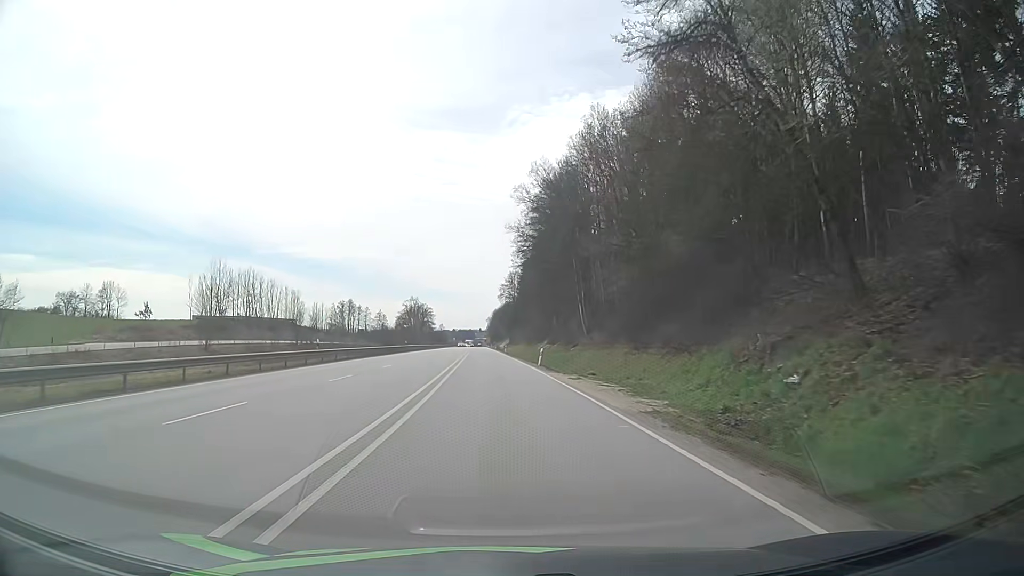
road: primary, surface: asphalt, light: Day
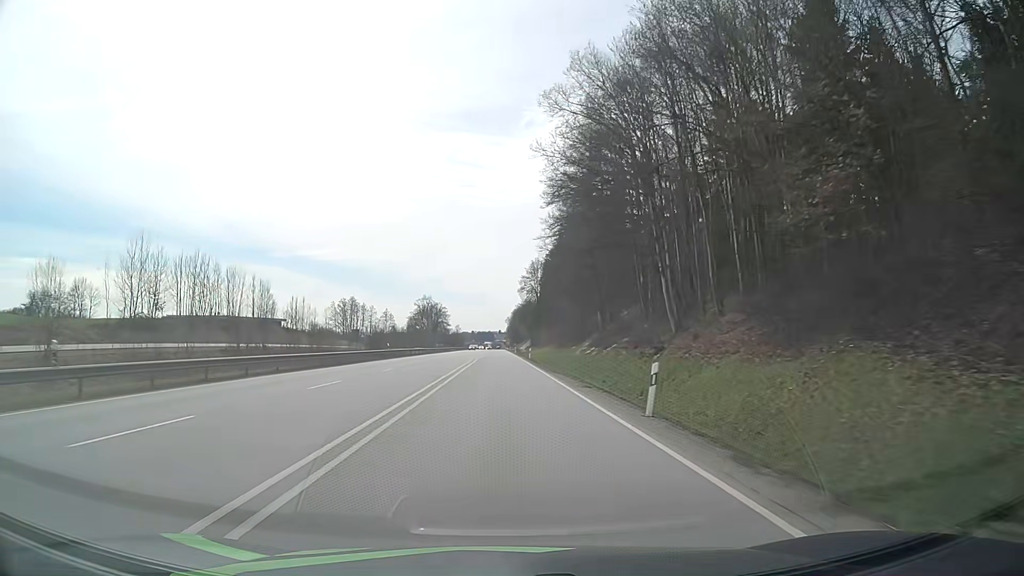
(-0.5, +26.7) m; -2°
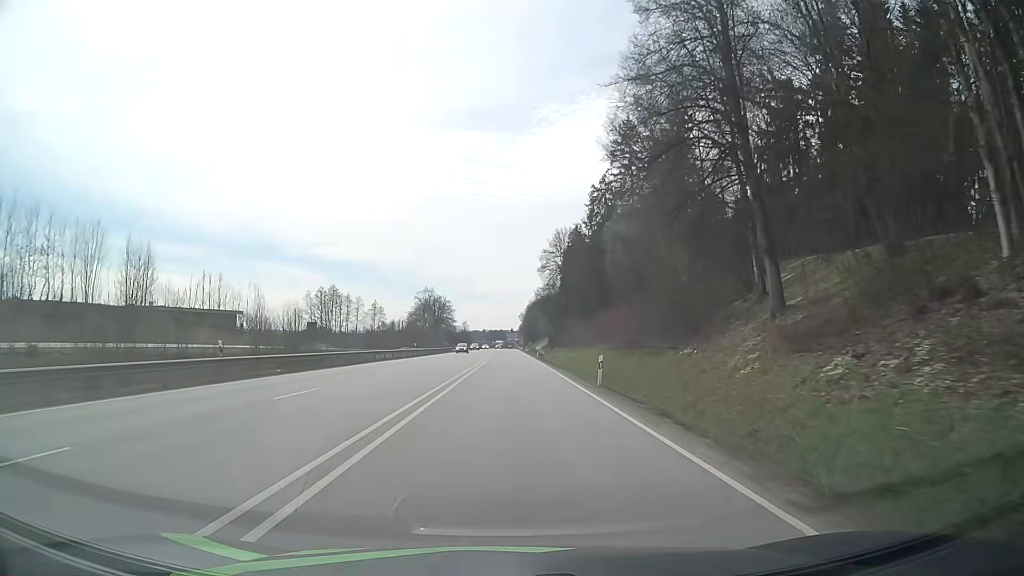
(-0.6, +40.4) m; -1°
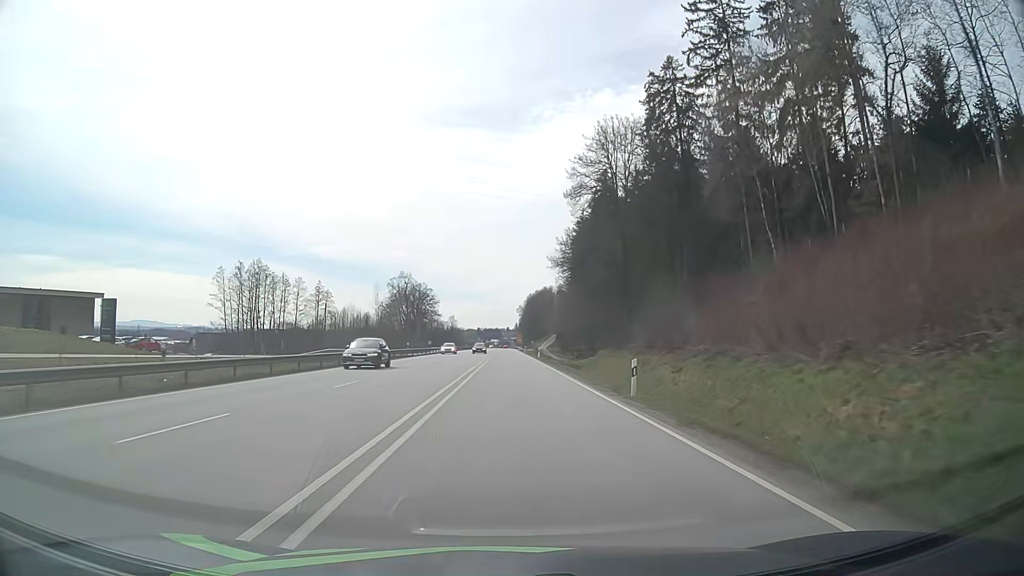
(0.0, +55.2) m; +1°
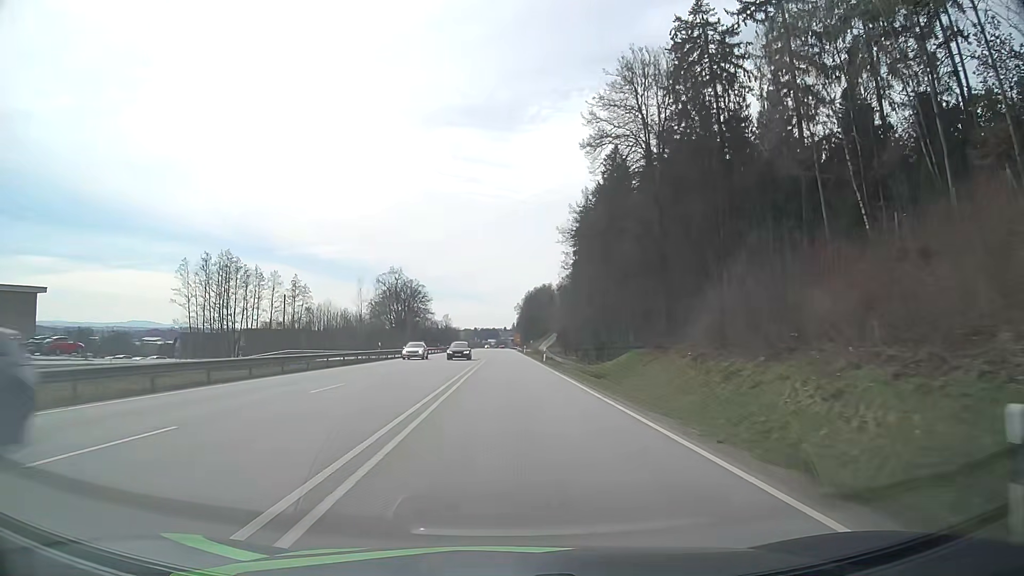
(0.0, +14.1) m; 0°
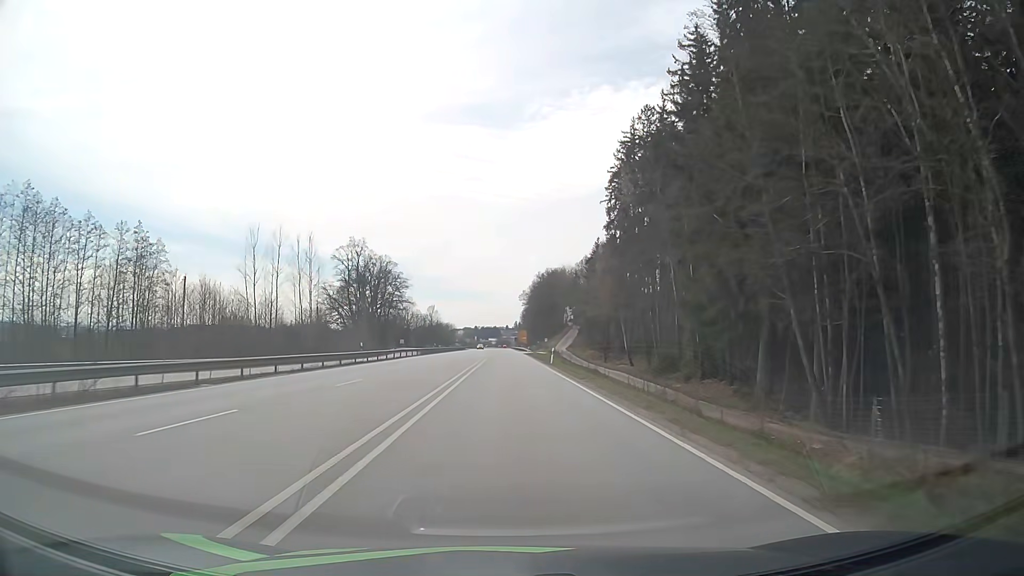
(0.0, +57.2) m; 0°
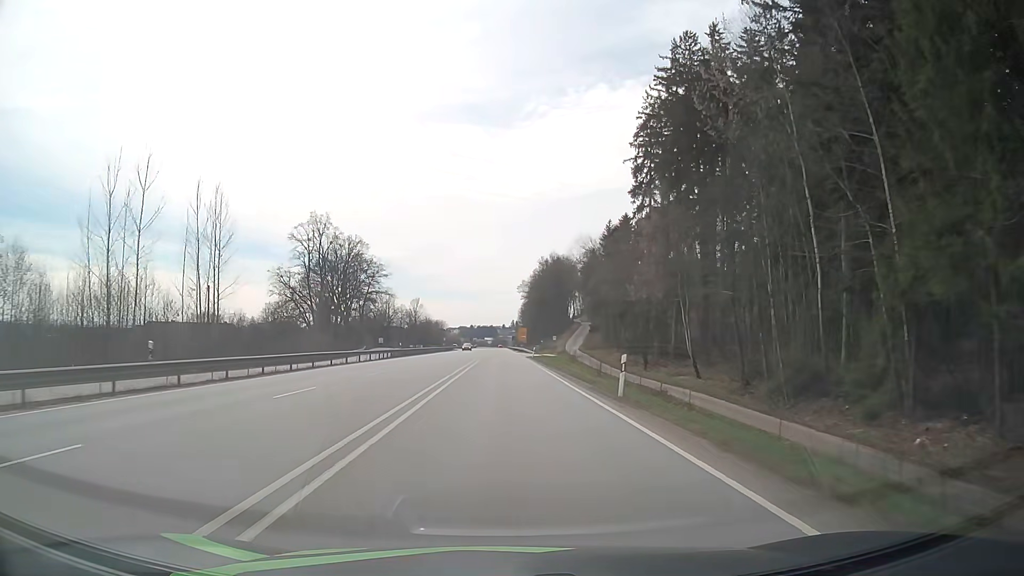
(+0.1, +29.1) m; 0°
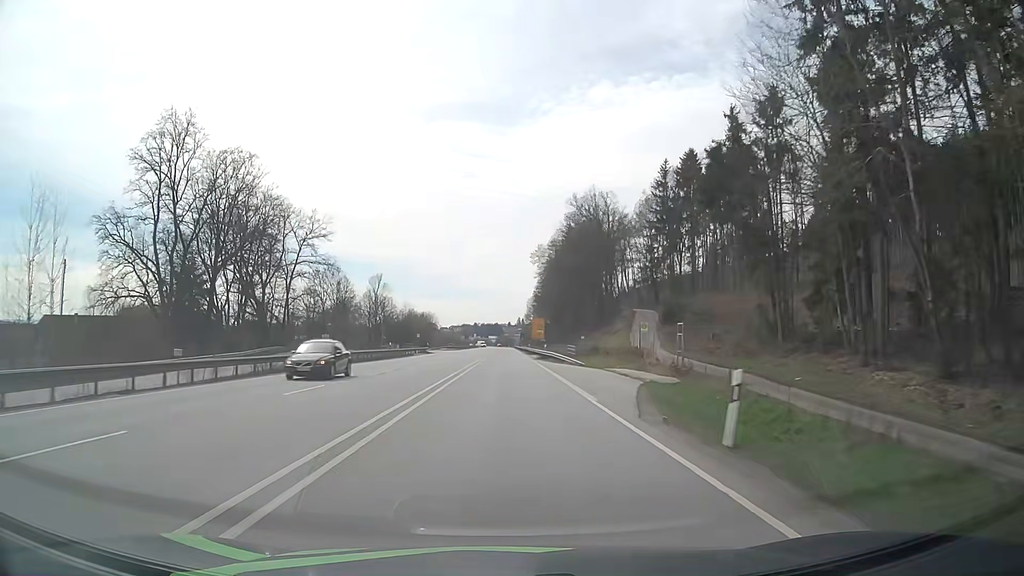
(-0.1, +58.9) m; 0°
(0, +10) (0, +20) (0, +30) (0, +40) (0, +50) (0, +60) (0, +70) (0, +80) (0, +90) (0, +100) m
